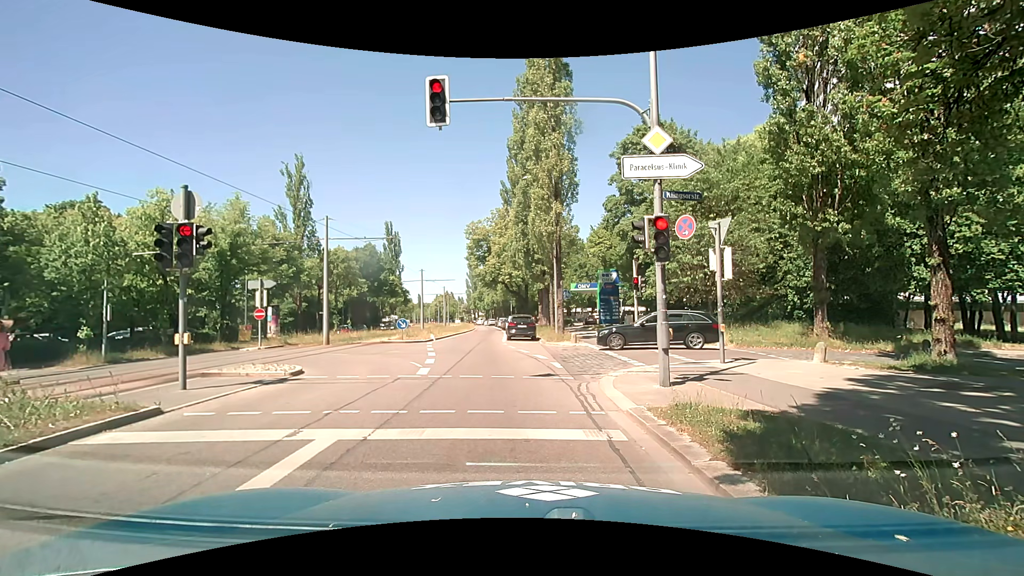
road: secondary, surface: asphalt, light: Day
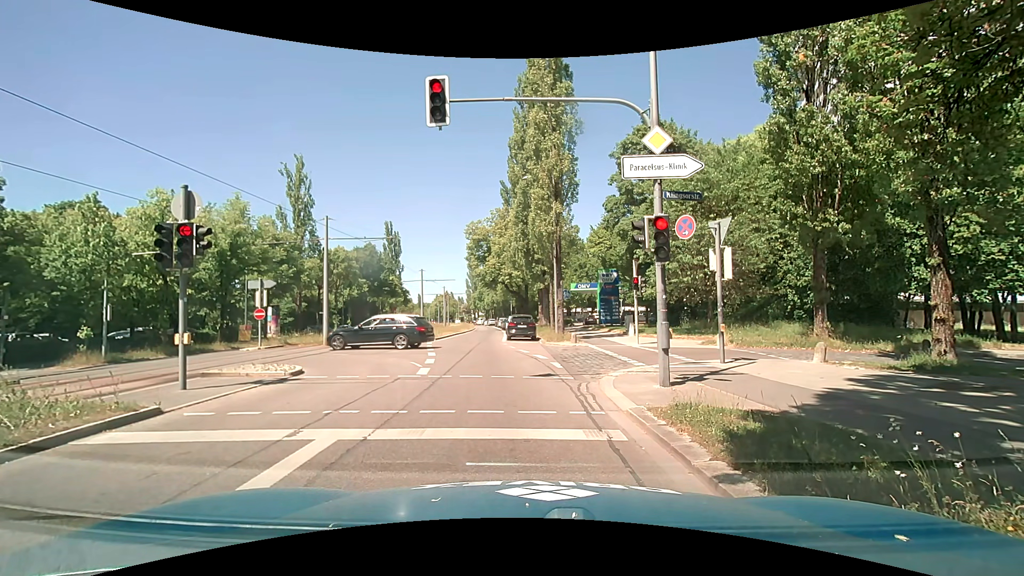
(0.0, 0.0) m; 0°
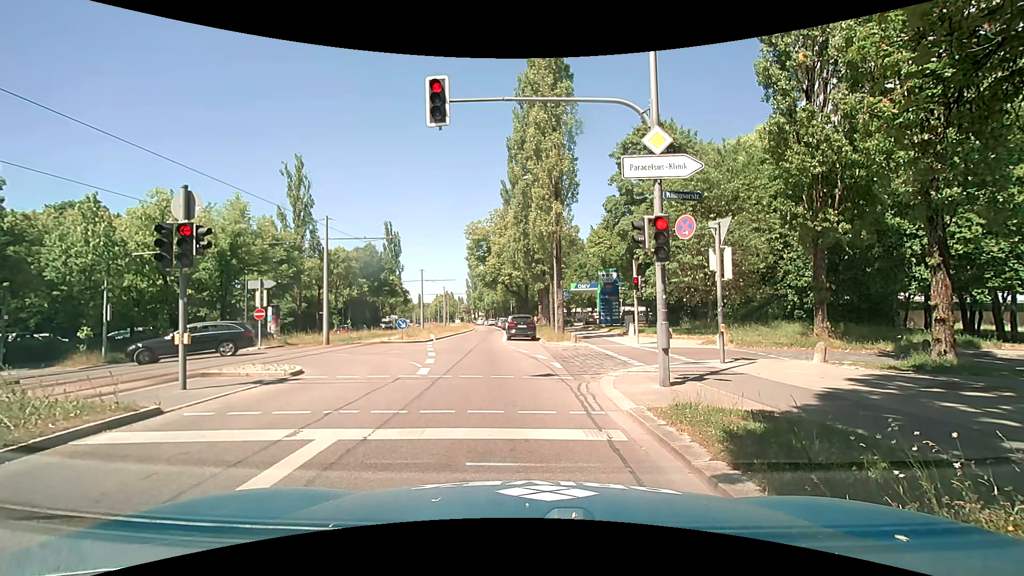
(0.0, 0.0) m; 0°
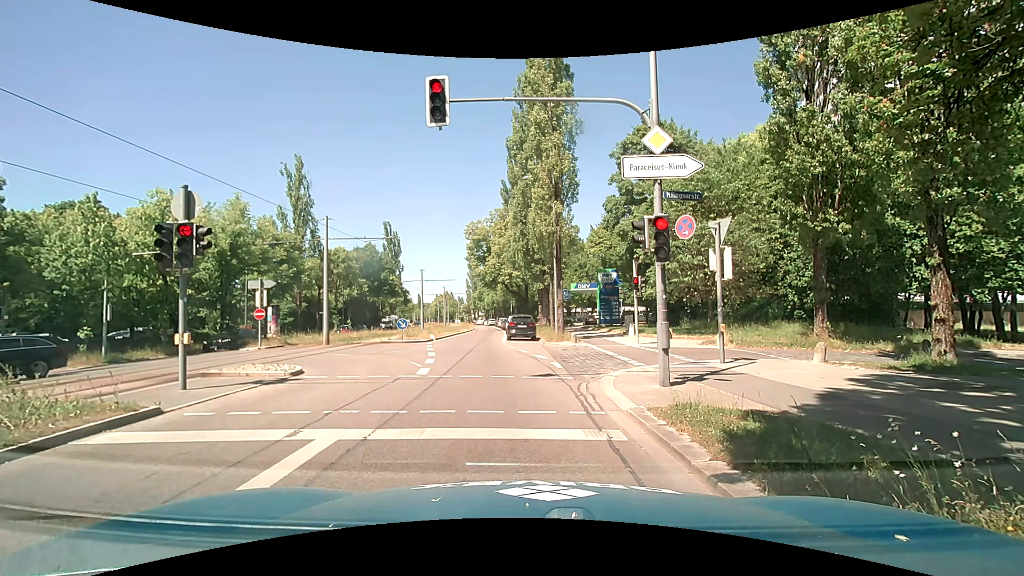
(0.0, 0.0) m; 0°
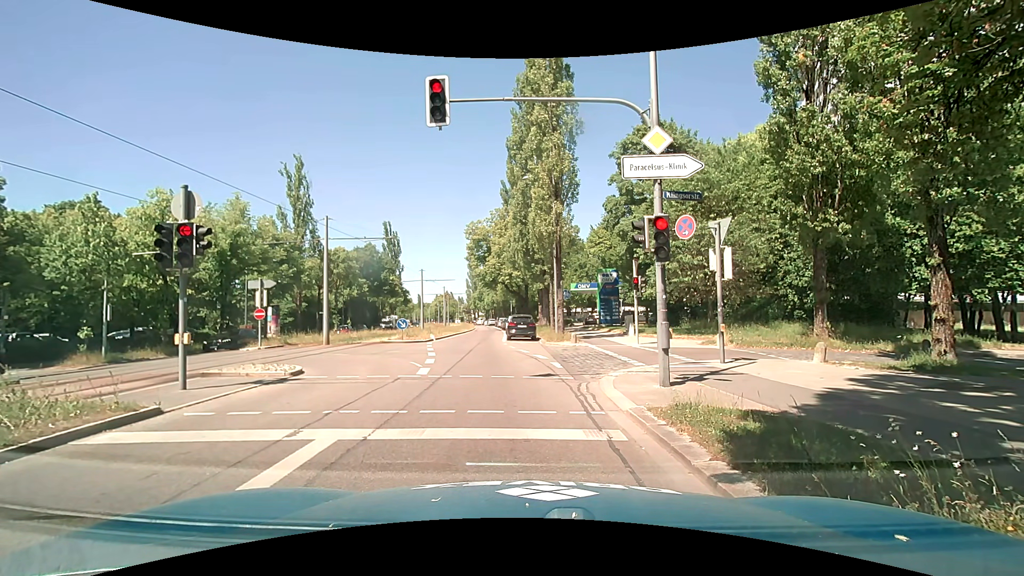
(0.0, 0.0) m; 0°
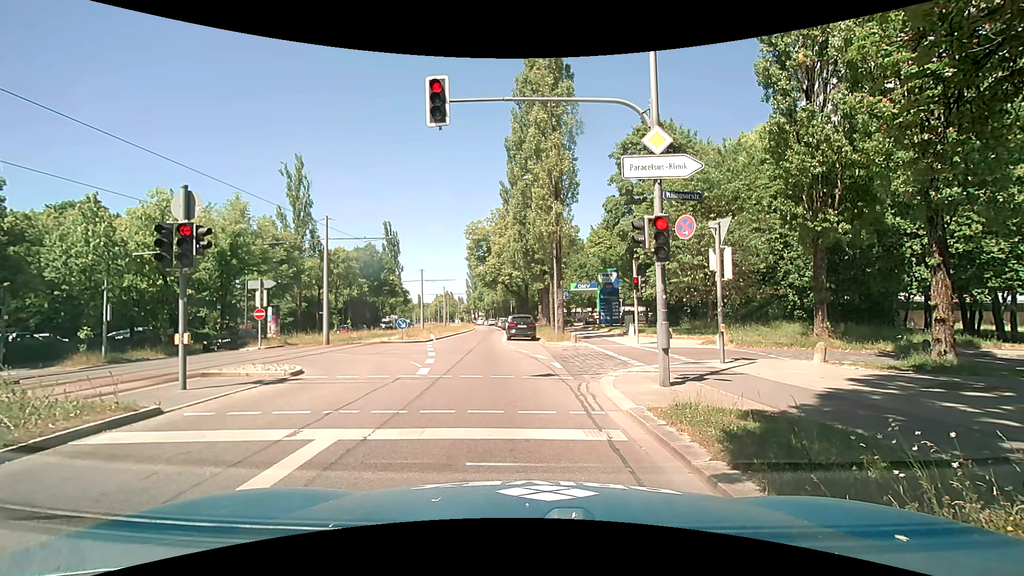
(0.0, 0.0) m; 0°
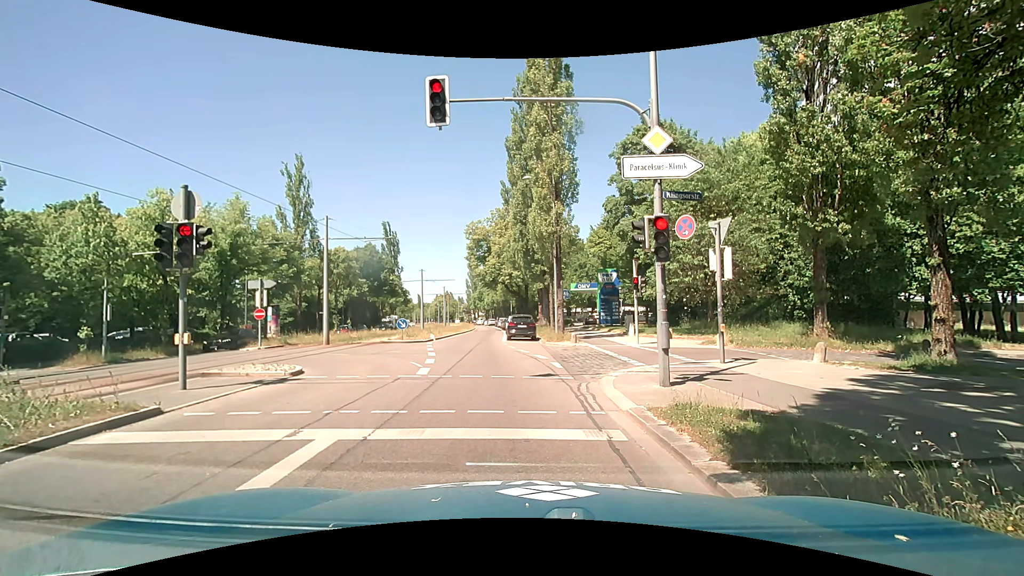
(0.0, 0.0) m; 0°
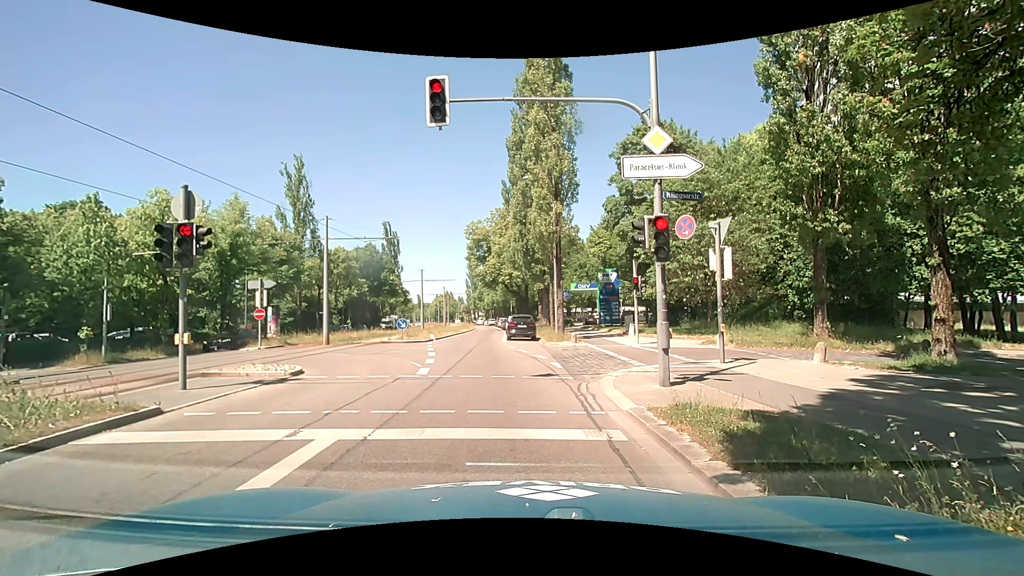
(0.0, 0.0) m; 0°
